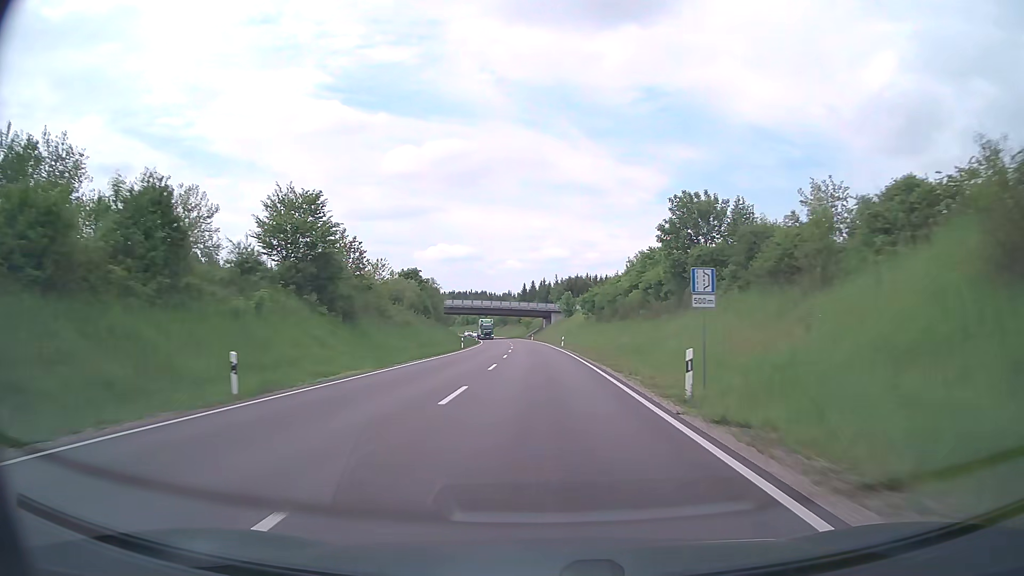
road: primary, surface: asphalt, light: Day
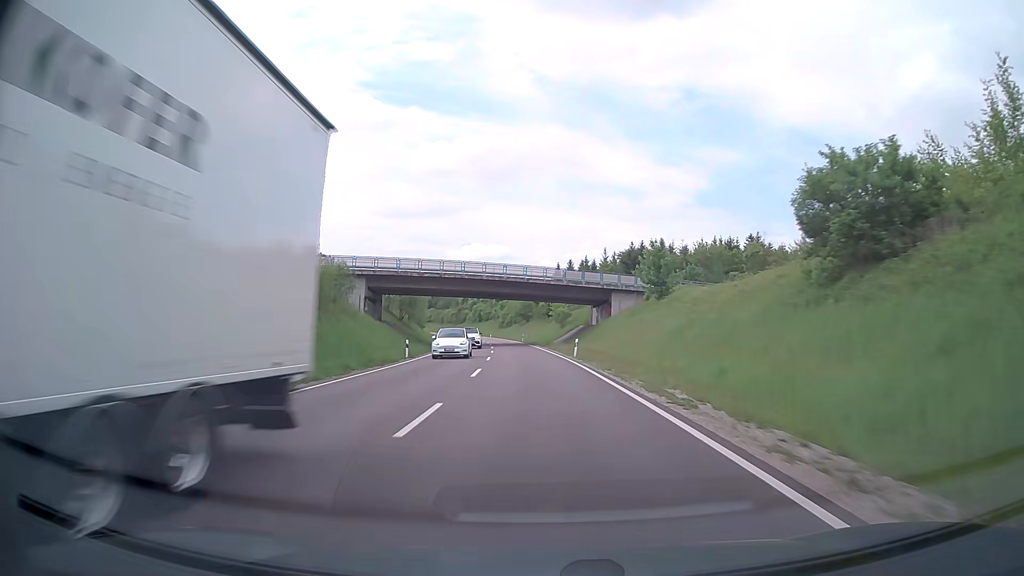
(-1.6, +76.4) m; -2°
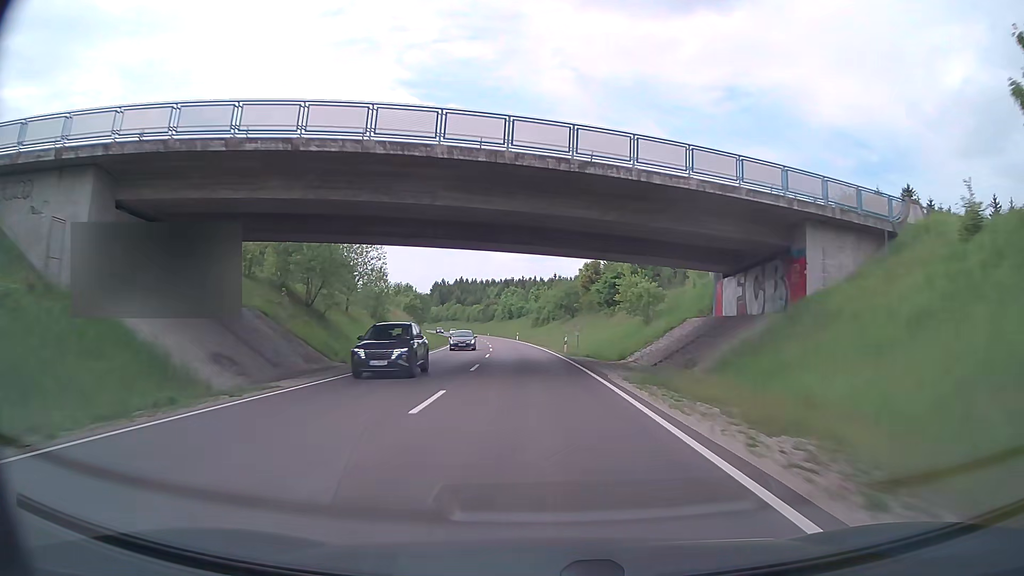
(-1.6, +45.9) m; -4°
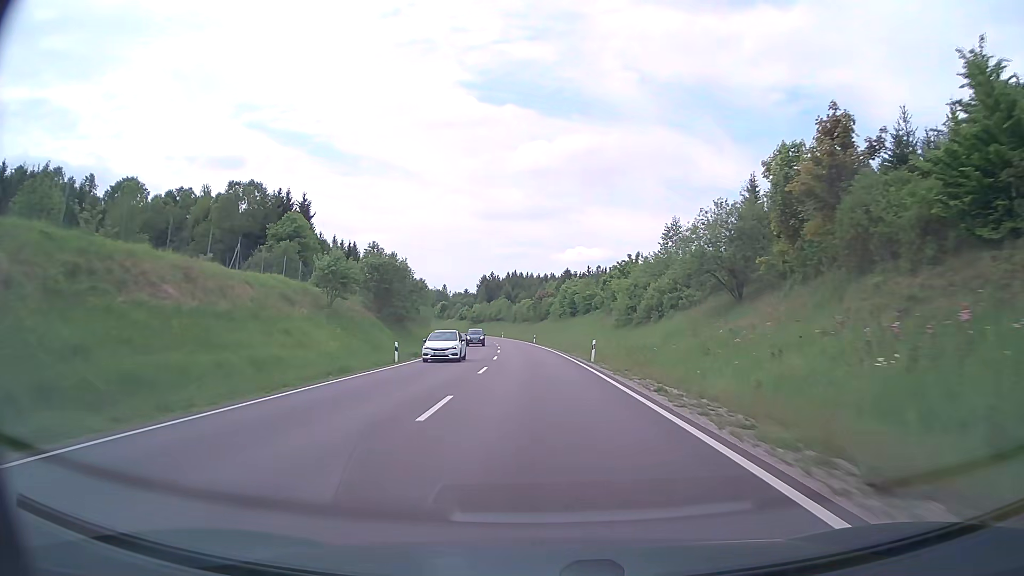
(-2.8, +61.2) m; -6°
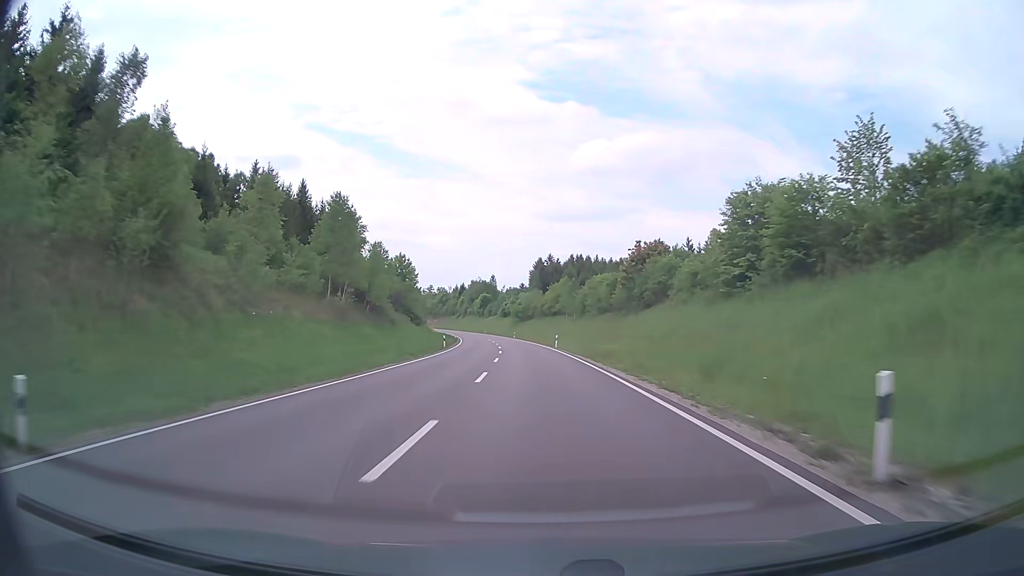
(-3.3, +76.6) m; -5°
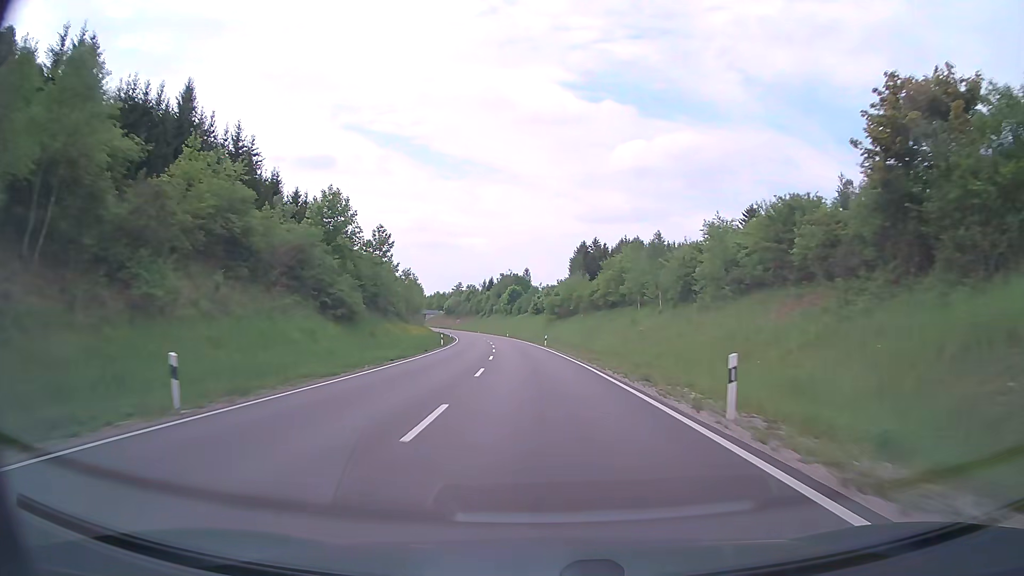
(-1.2, +46.0) m; -3°
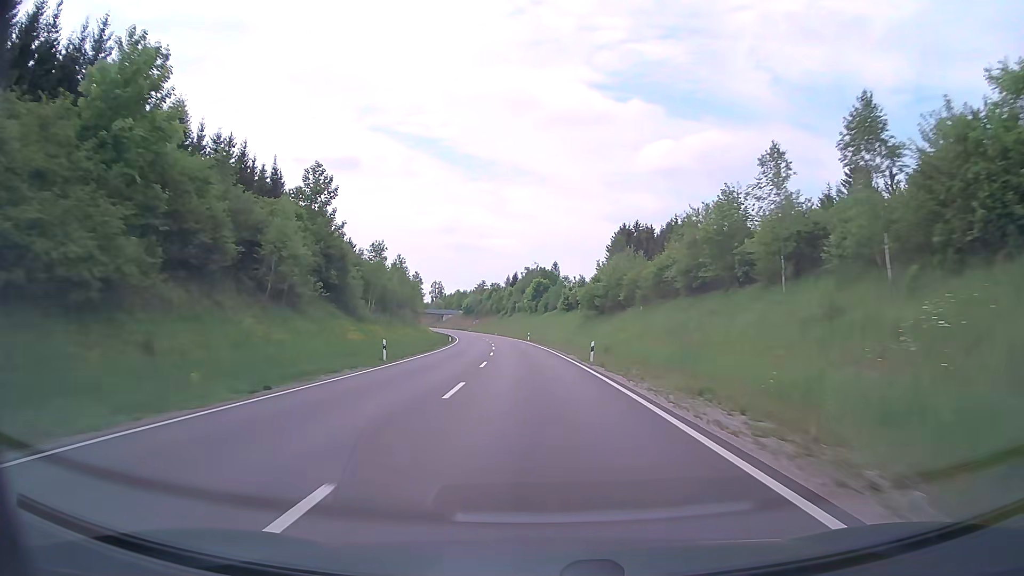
(-0.7, +30.9) m; -3°
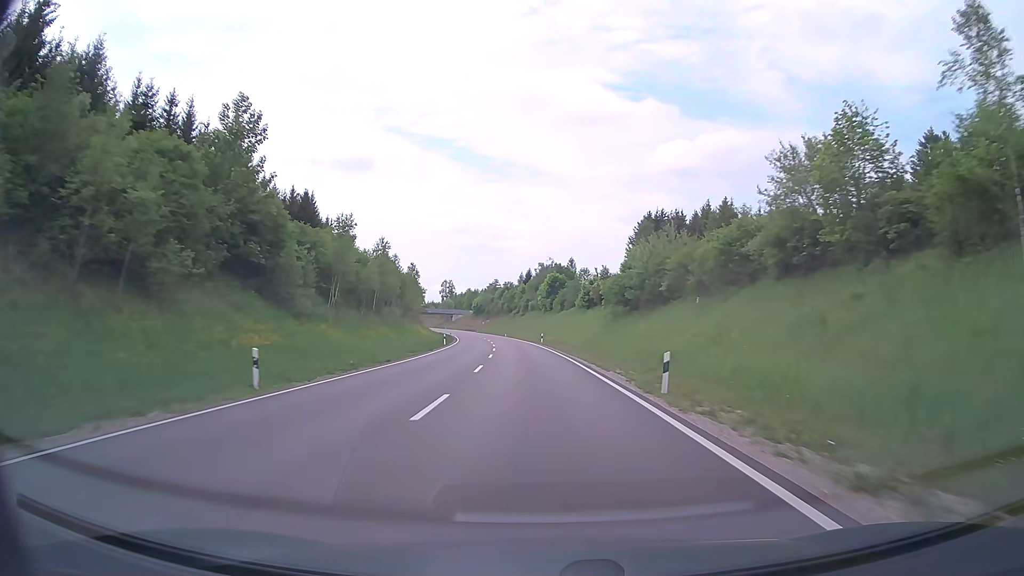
(-0.1, +15.5) m; -1°
(0, +10) (0, +20) (-1, +30) (-1, +40) (-2, +50) (-3, +60) (-3, +70) (-4, +80) (-6, +90) (-7, +100) m
